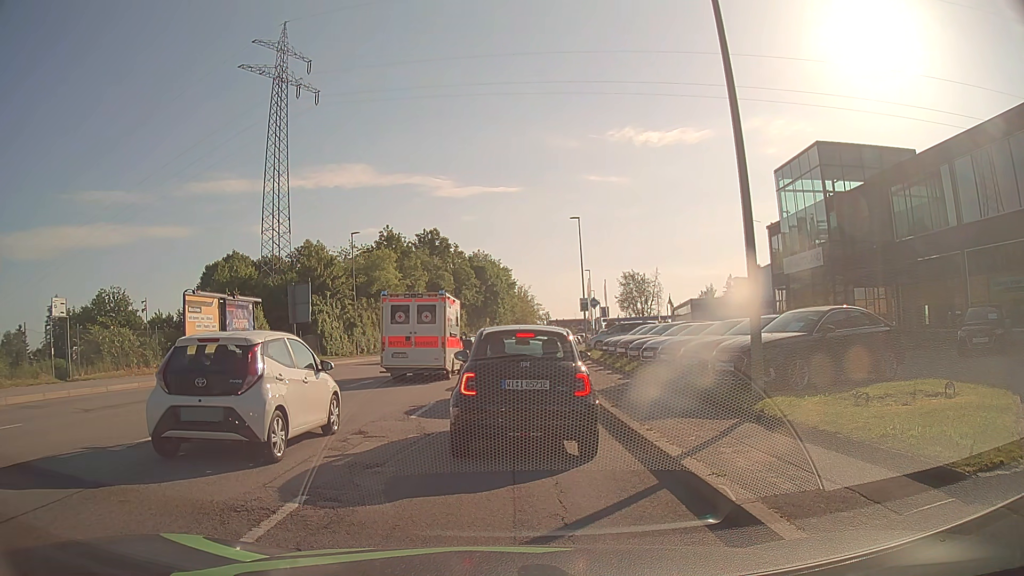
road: tertiary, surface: asphalt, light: Day
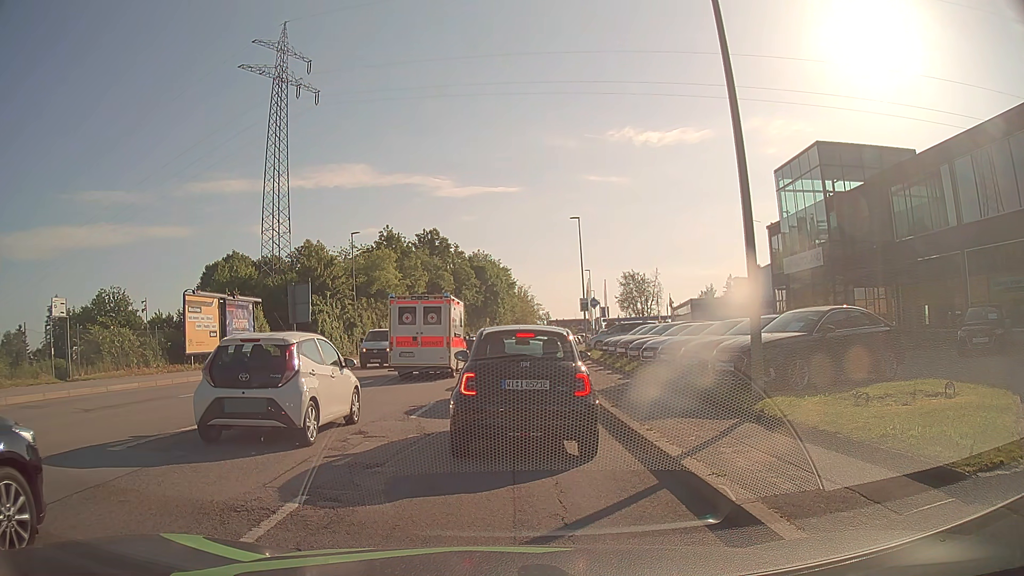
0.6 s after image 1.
(0.0, 0.0) m; 0°
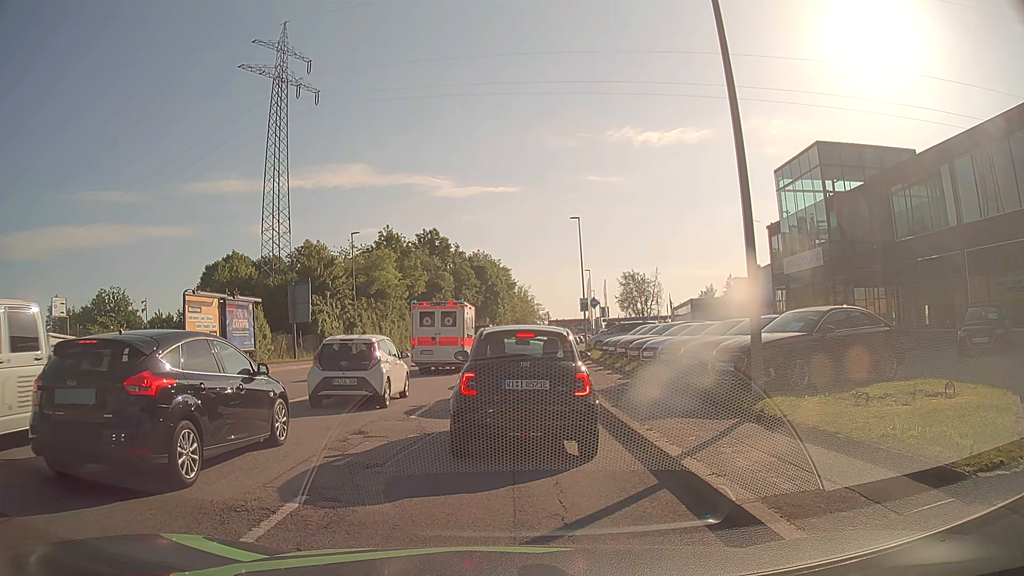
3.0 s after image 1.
(0.0, 0.0) m; 0°
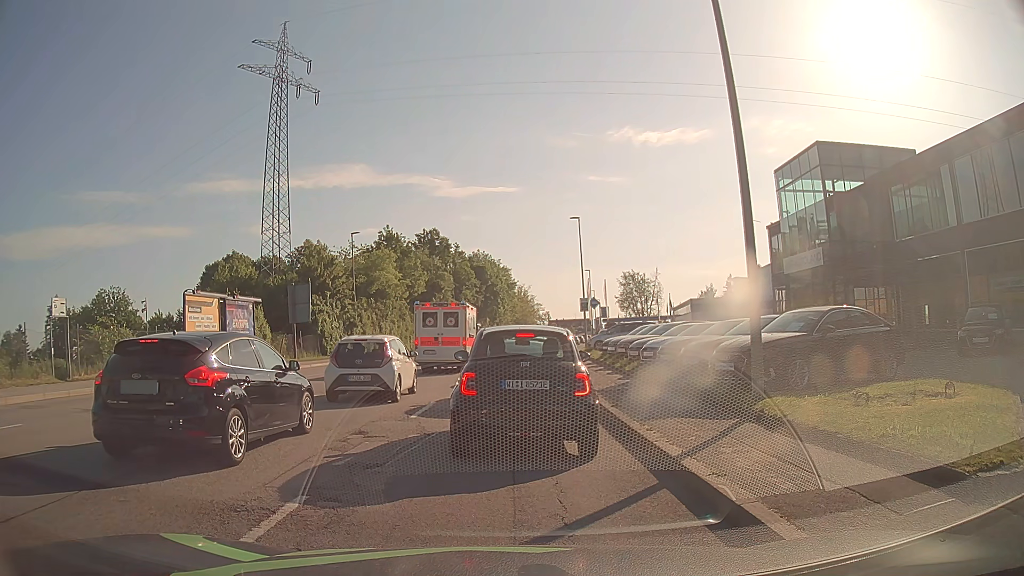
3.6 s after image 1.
(0.0, 0.0) m; 0°
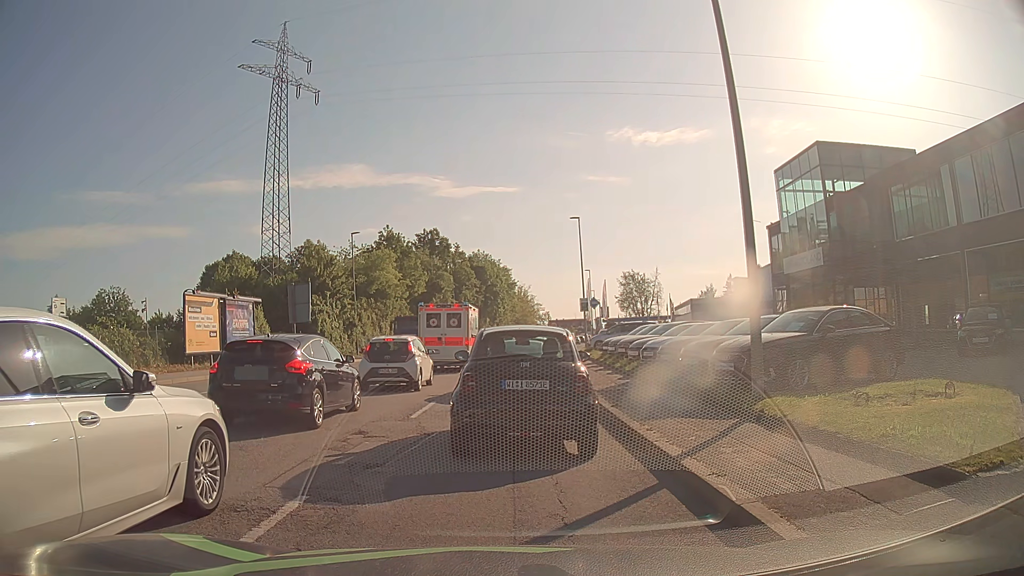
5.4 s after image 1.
(0.0, 0.0) m; 0°
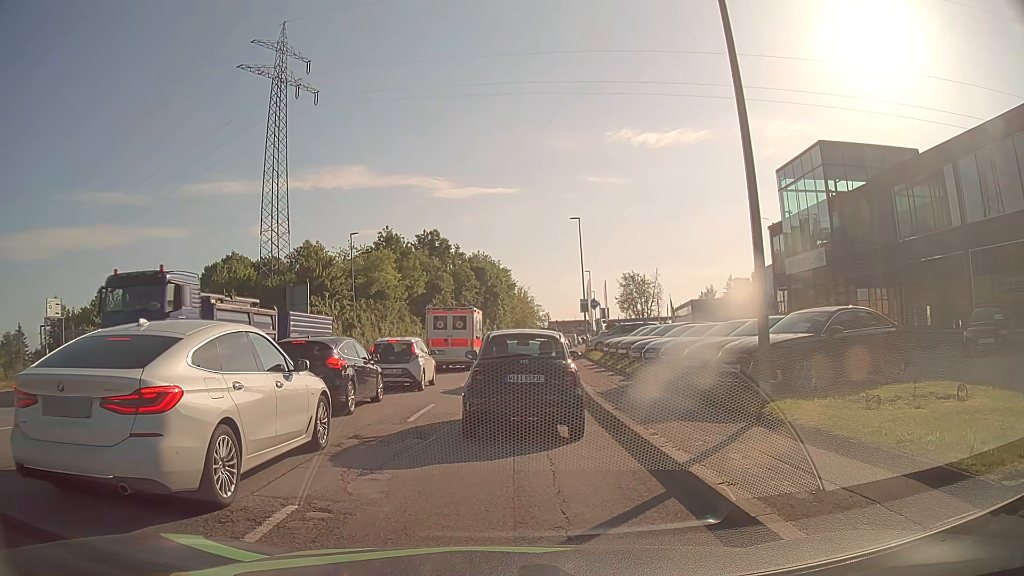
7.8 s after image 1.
(0.0, +0.3) m; 0°
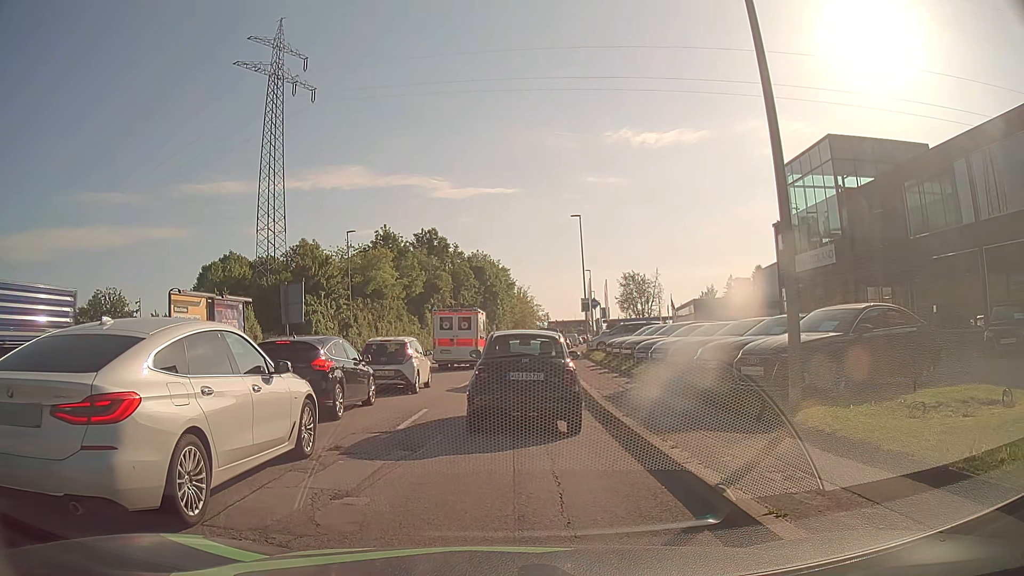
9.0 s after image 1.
(0.0, +1.1) m; 0°
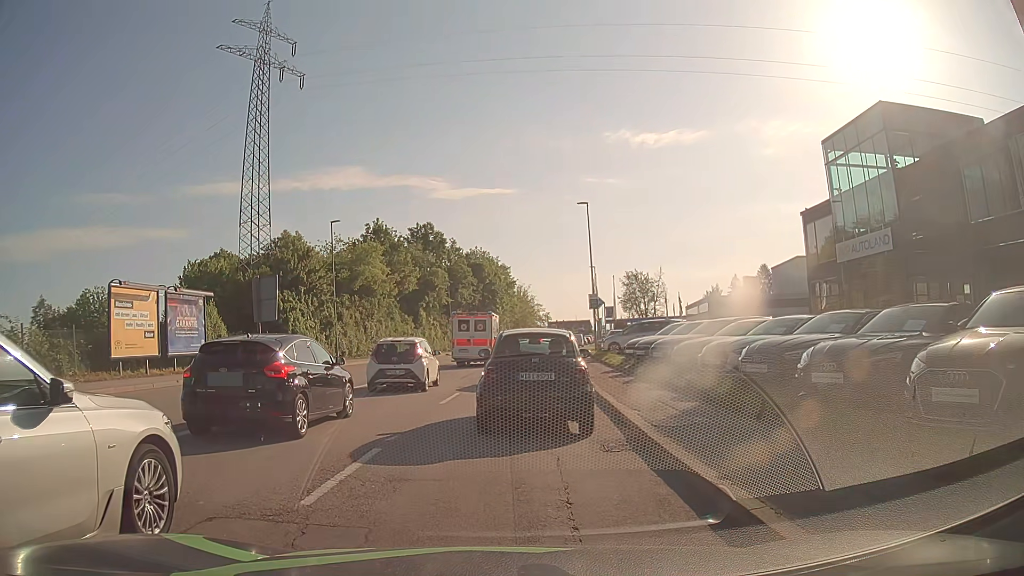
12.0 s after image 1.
(0.0, +5.1) m; +2°
